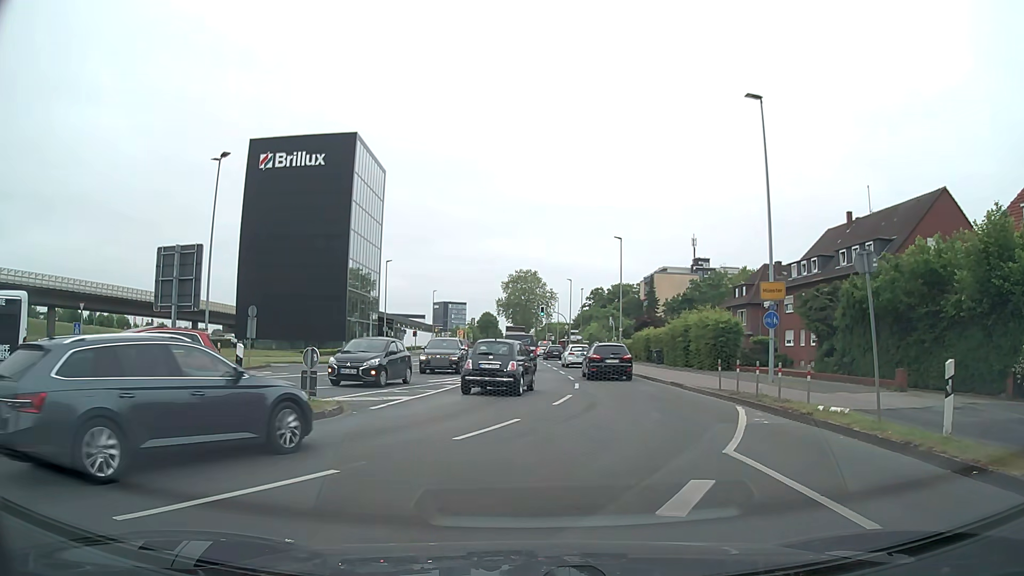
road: secondary_link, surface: asphalt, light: Day
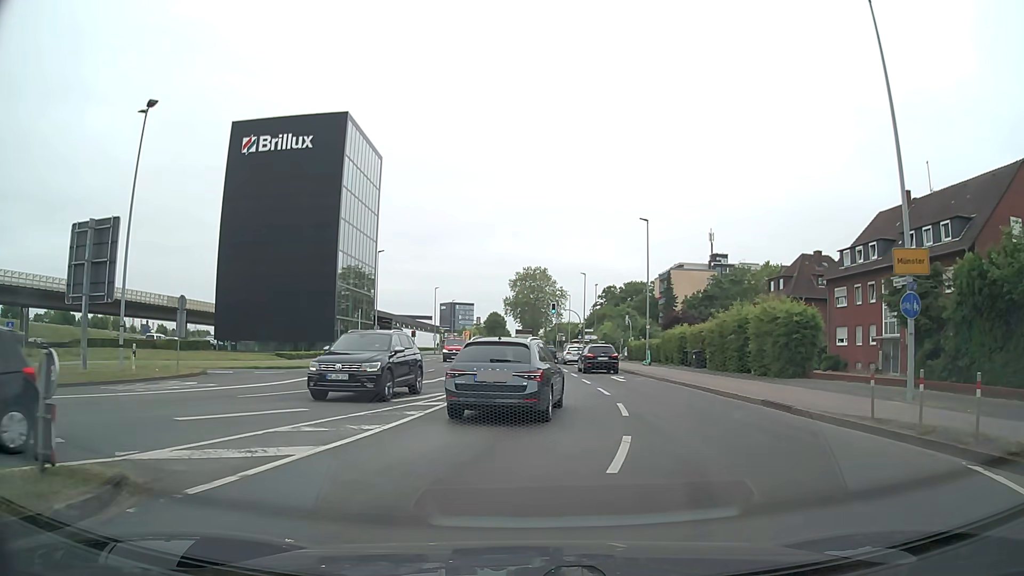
(-0.1, +9.0) m; 0°
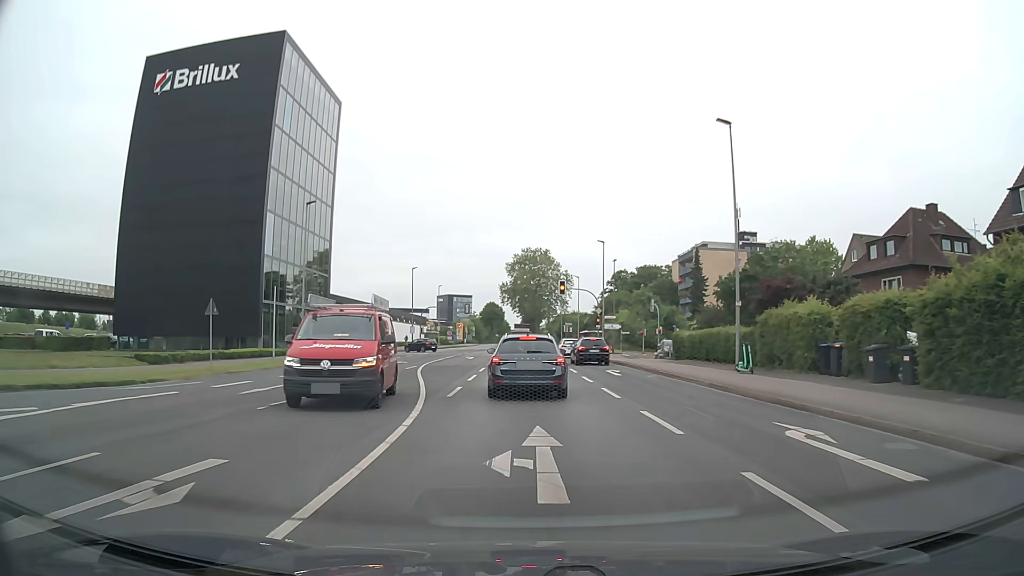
(+0.1, +21.6) m; 0°
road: secondary
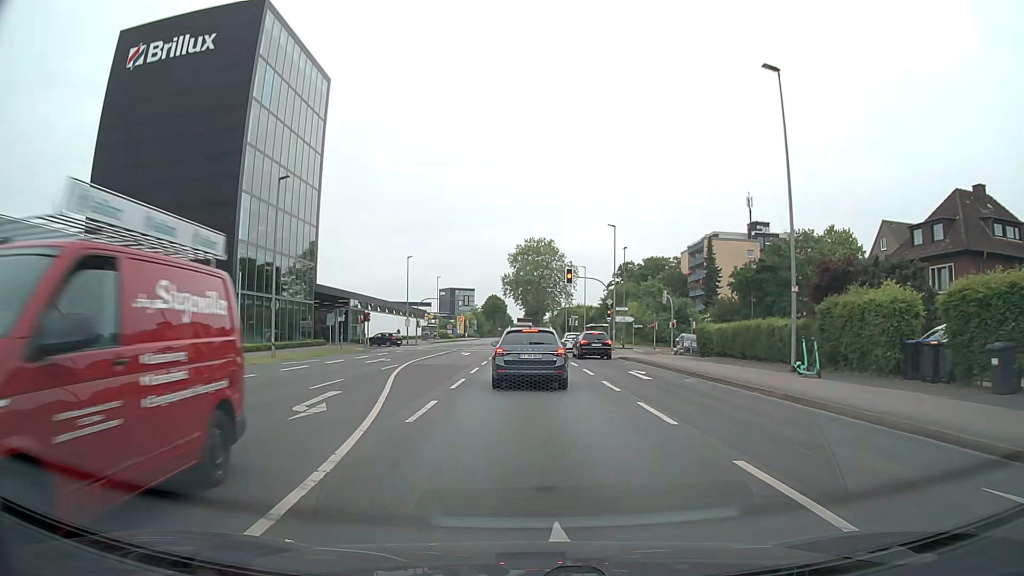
(0.0, +5.7) m; 0°
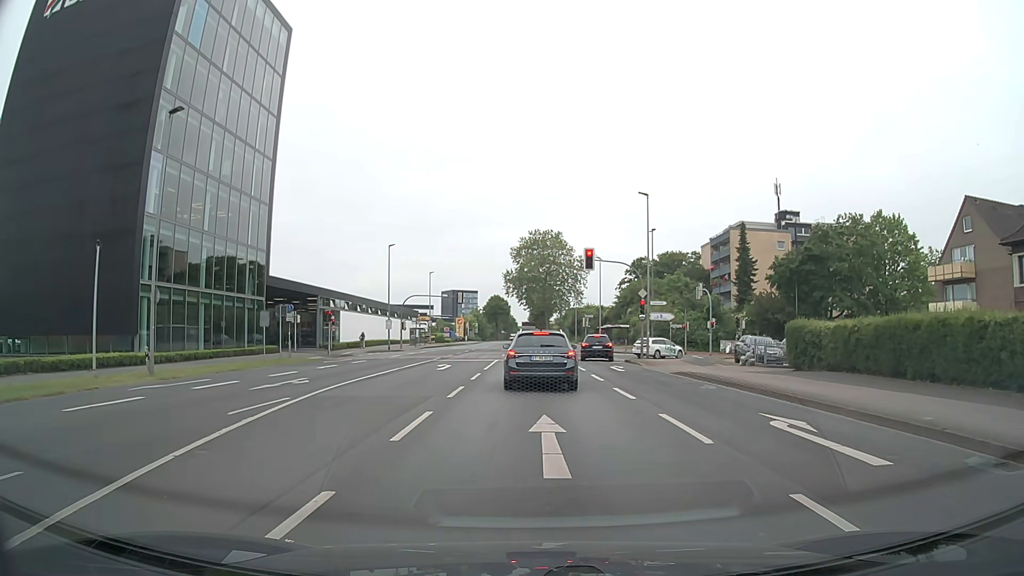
(-0.1, +13.4) m; 0°
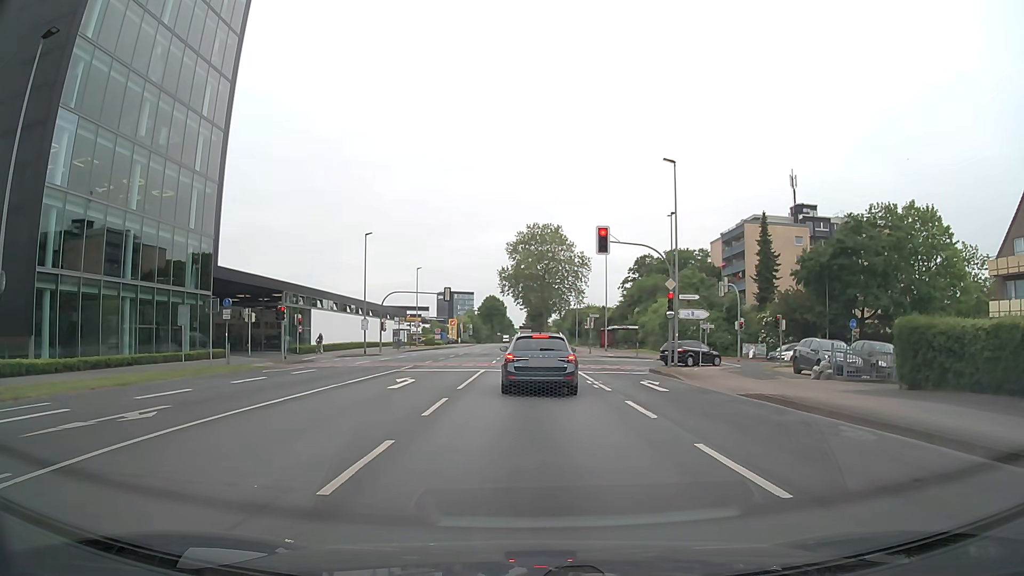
(0.0, +8.7) m; 0°
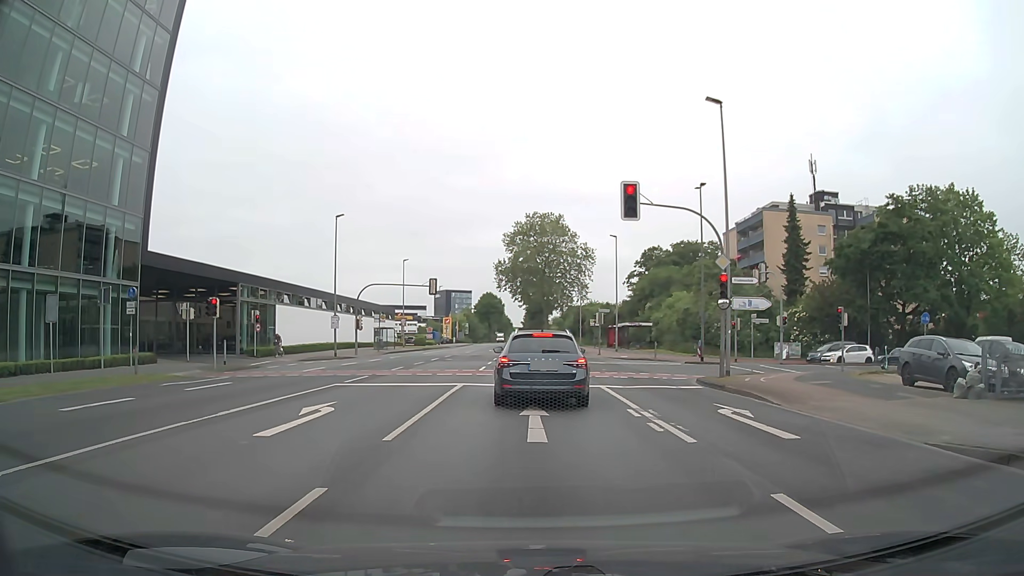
(+0.1, +8.9) m; 0°
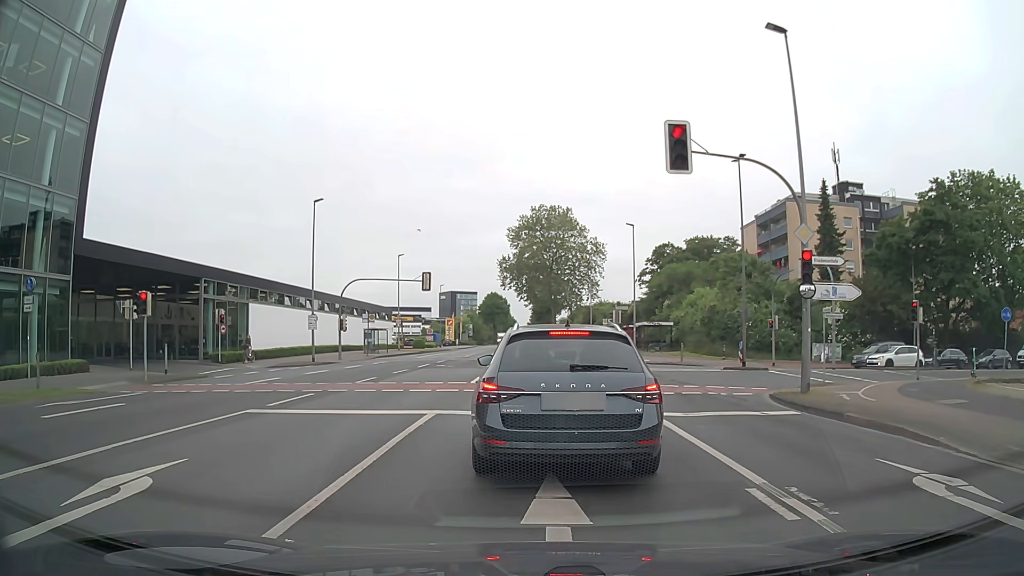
(0.0, +6.7) m; -1°
(0, +10) (+1, +20) (+1, +30) (+1, +40) (+1, +50) (+1, +60) (+2, +70) (+2, +80) (+2, +90) (+2, +100) m
